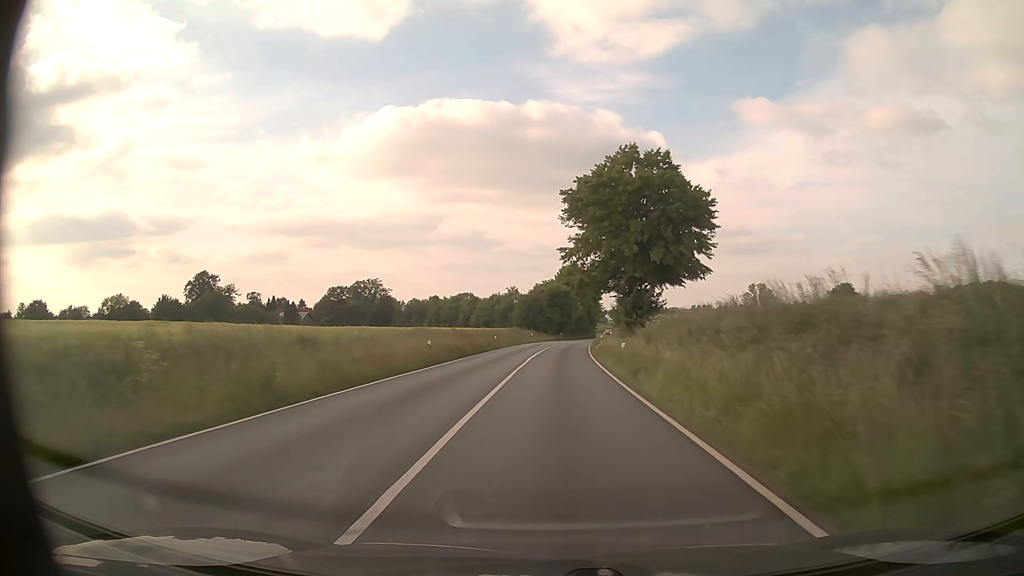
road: primary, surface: asphalt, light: Day
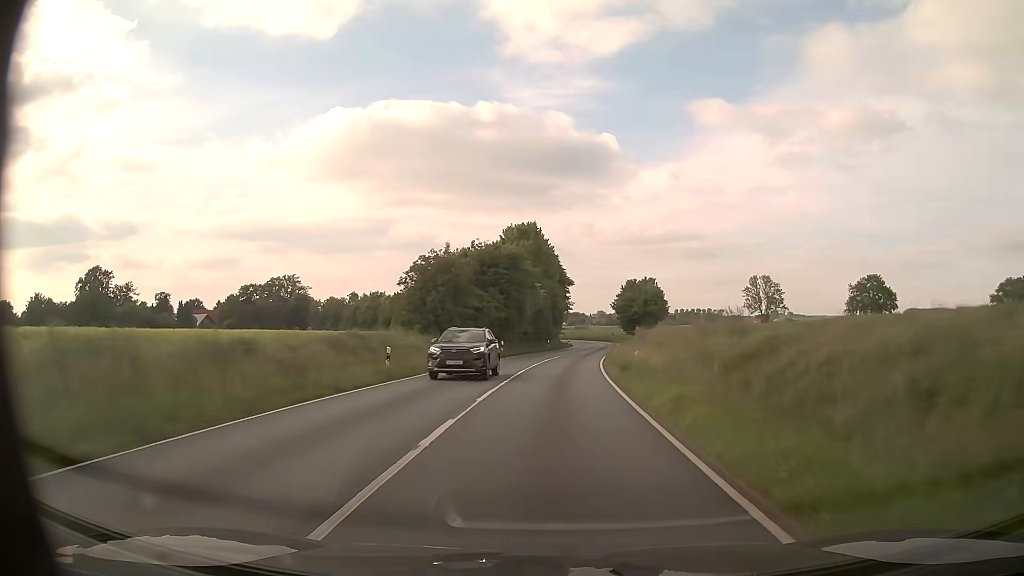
(+1.8, +55.5) m; +5°
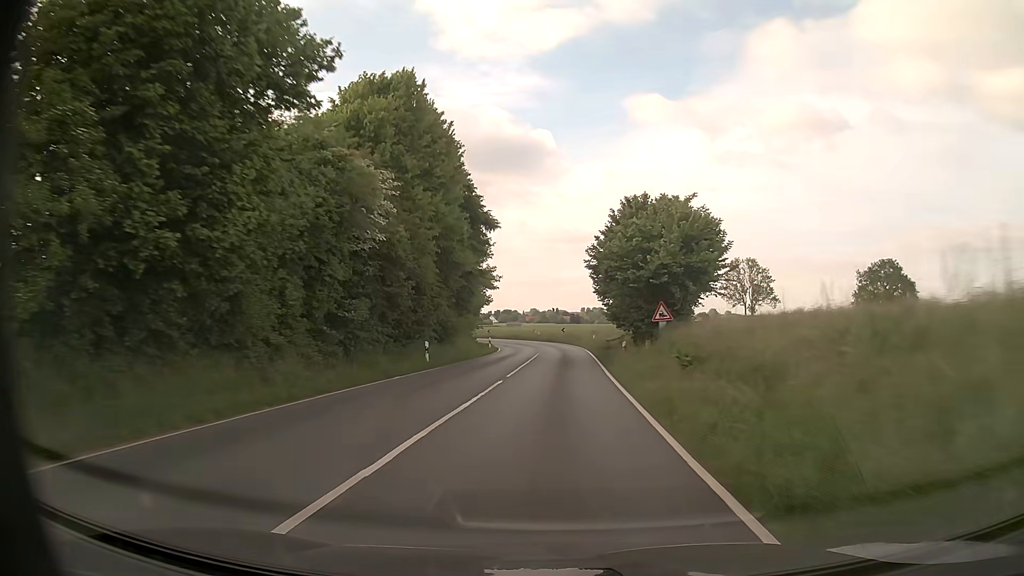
(+1.8, +44.3) m; +5°
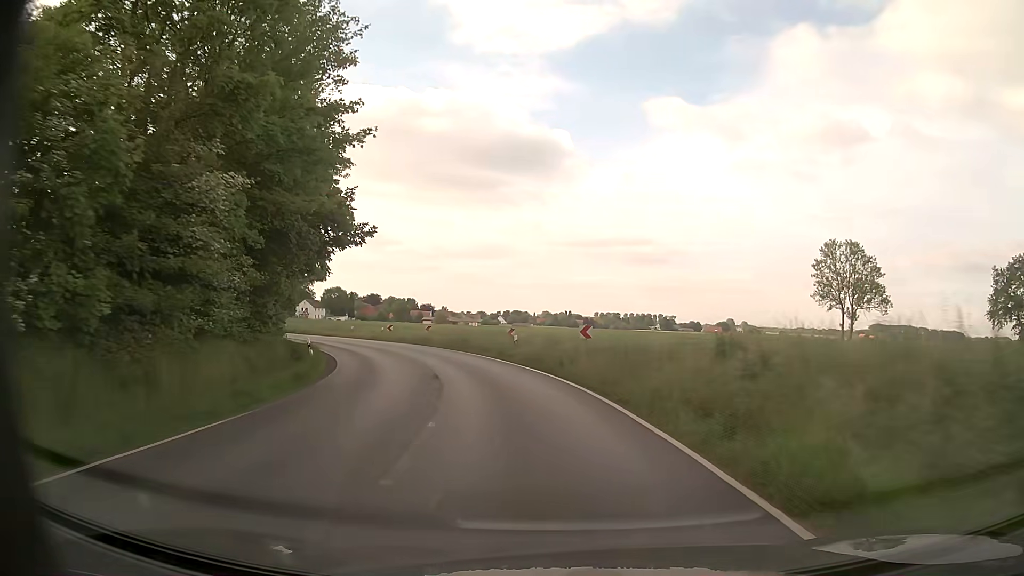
(+0.8, +50.5) m; -1°
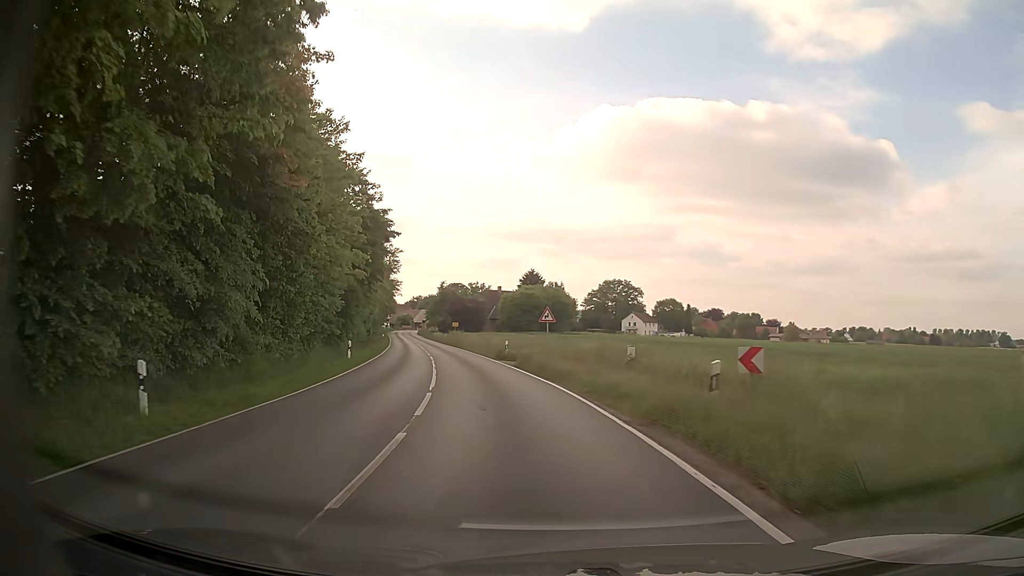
(-9.2, +41.5) m; -28°
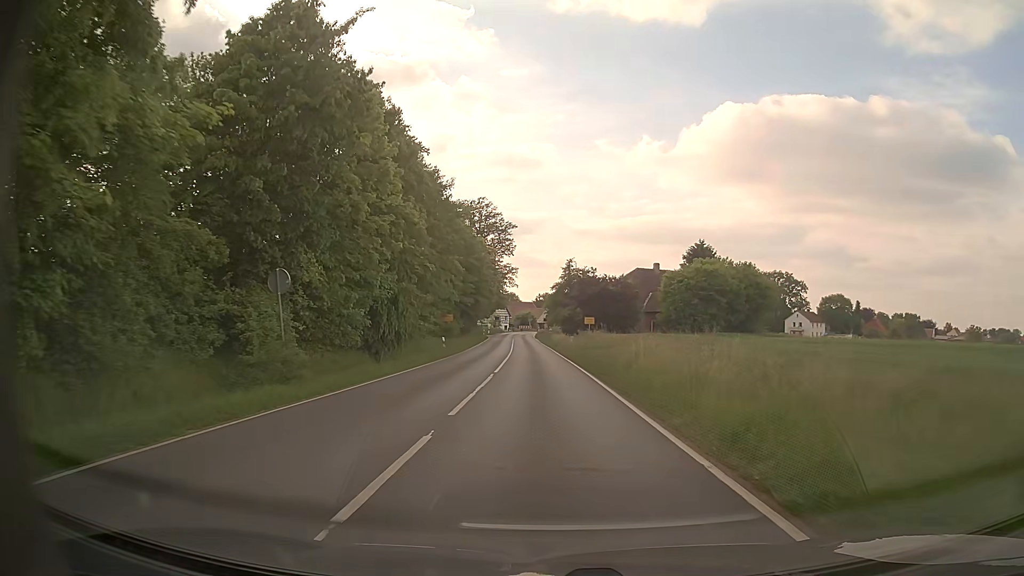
(-6.0, +42.7) m; -11°
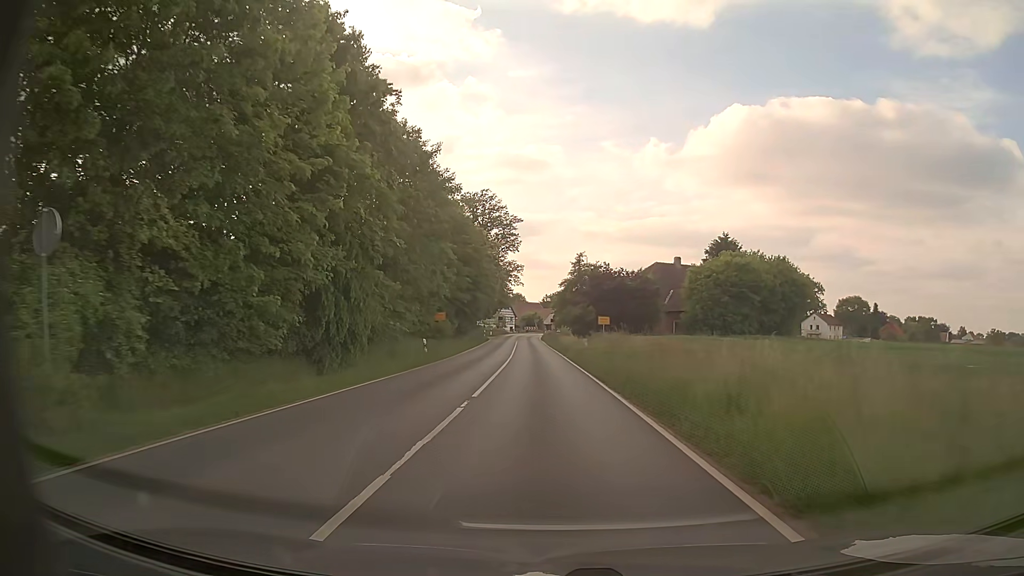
(-0.1, +8.8) m; -1°
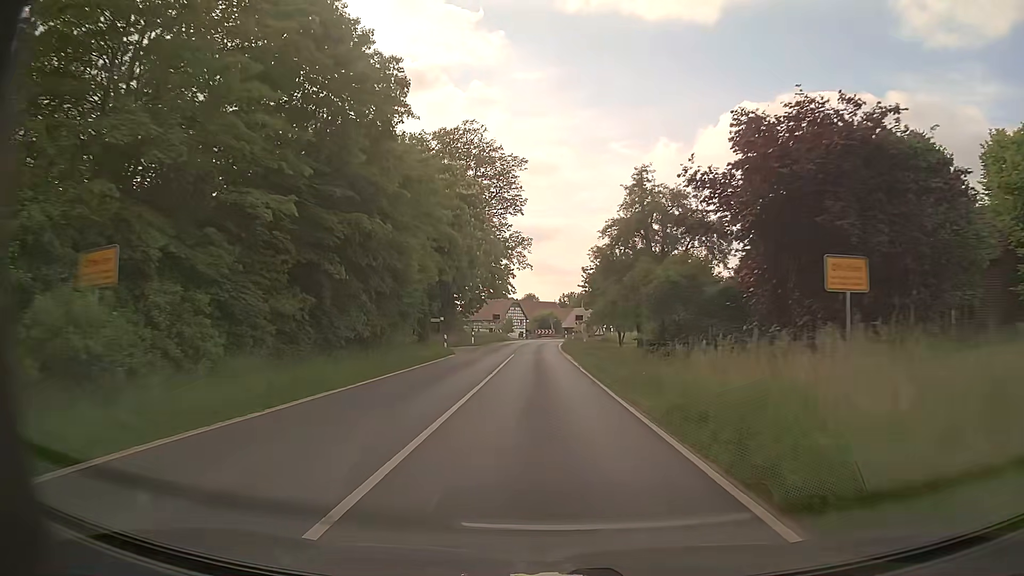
(-0.5, +43.7) m; -1°
(0, +10) (0, +20) (0, +30) (-1, +40) (-1, +50) (-1, +60) (0, +70) (+1, +80) (+5, +89) (+10, +98) m
